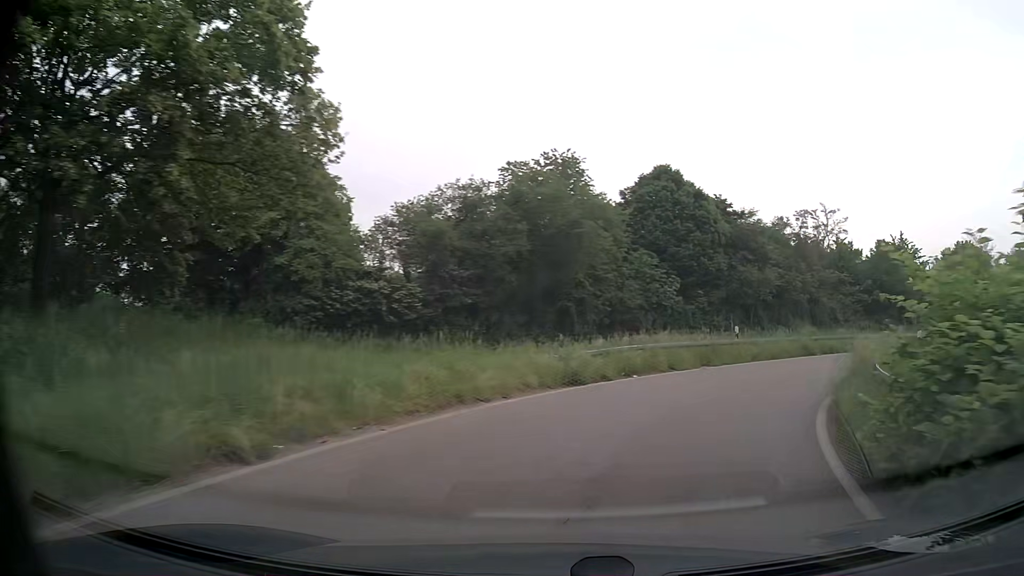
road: trunk_link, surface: asphalt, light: Day
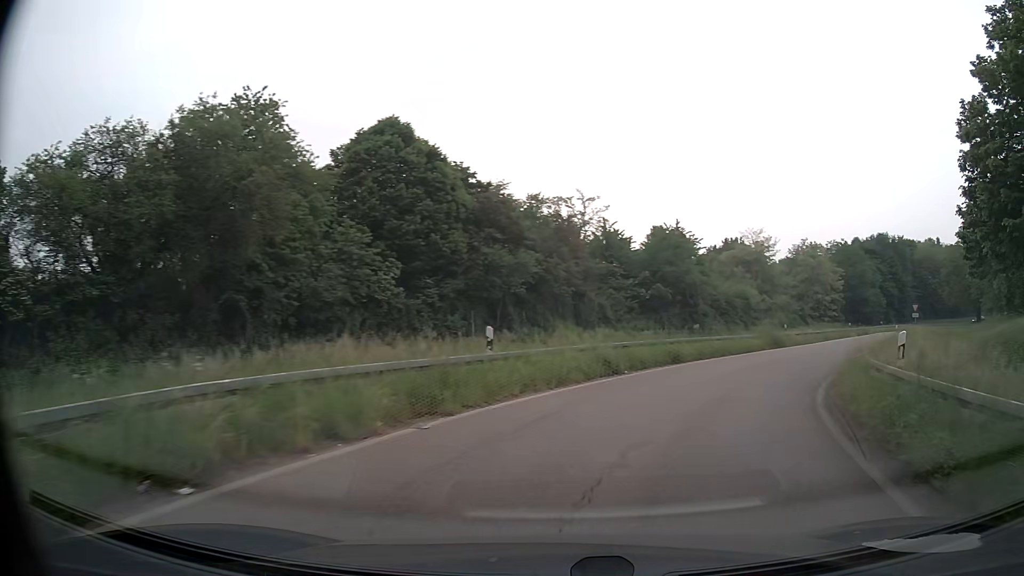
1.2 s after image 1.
(+2.4, +12.3) m; +22°
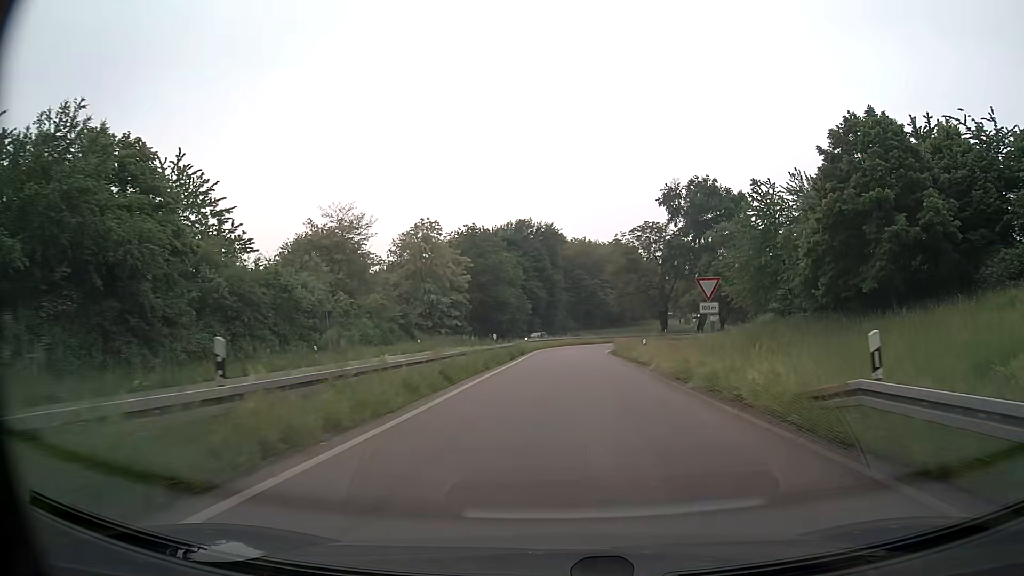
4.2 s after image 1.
(+13.7, +34.0) m; +33°
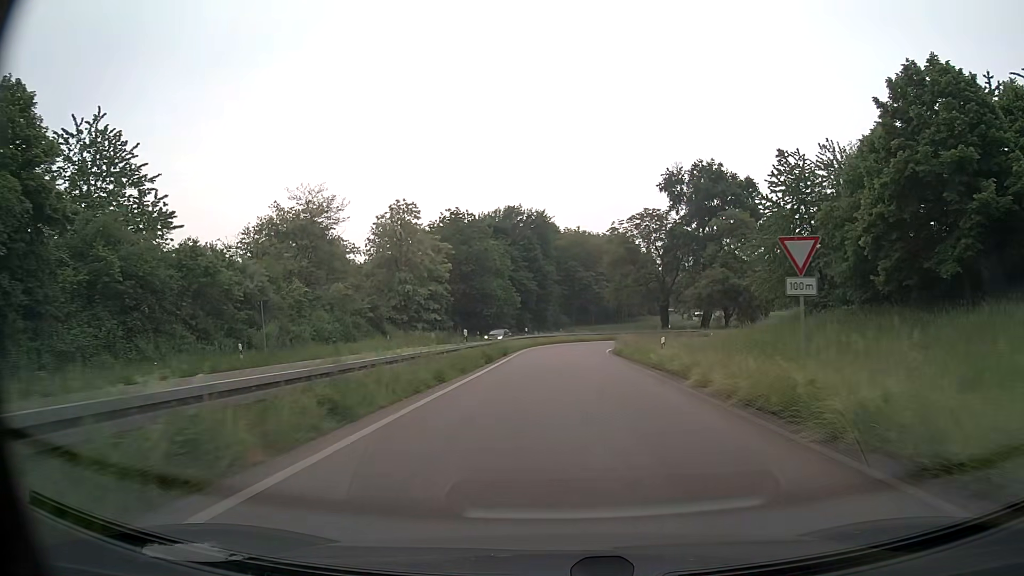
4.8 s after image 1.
(+0.1, +8.6) m; +1°
(0, +10) (0, +20) (0, +30) (+1, +40) (+2, +50) (+5, +59) (+11, +67) (+19, +73) (+29, +75) (+39, +74) m
